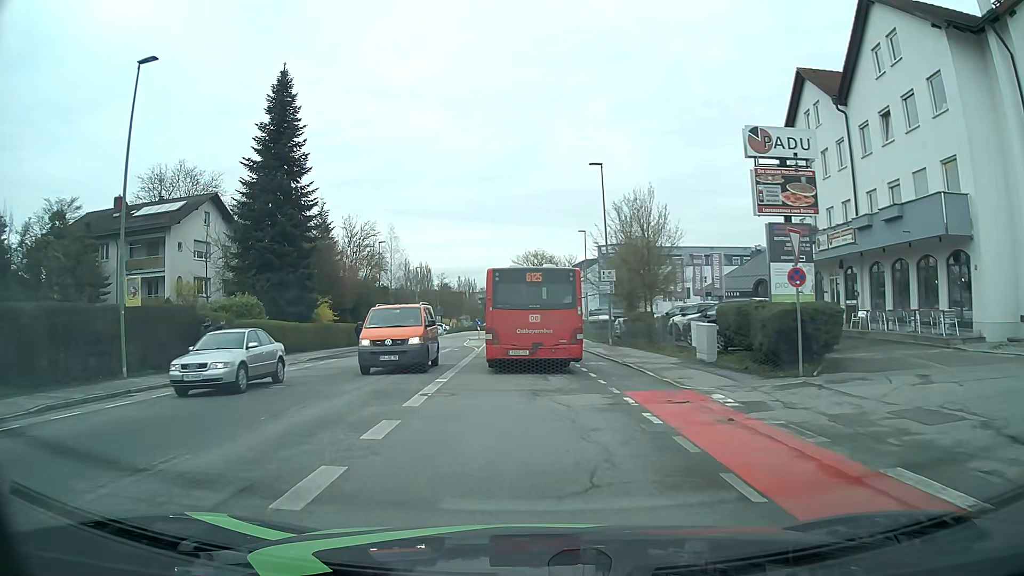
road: tertiary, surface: asphalt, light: Day
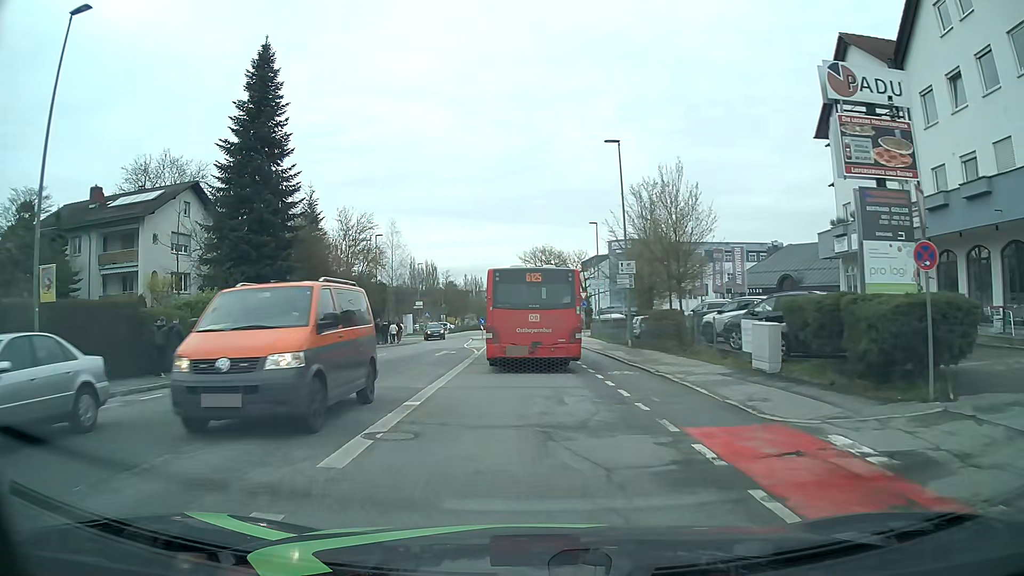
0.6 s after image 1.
(0.0, +4.8) m; -1°
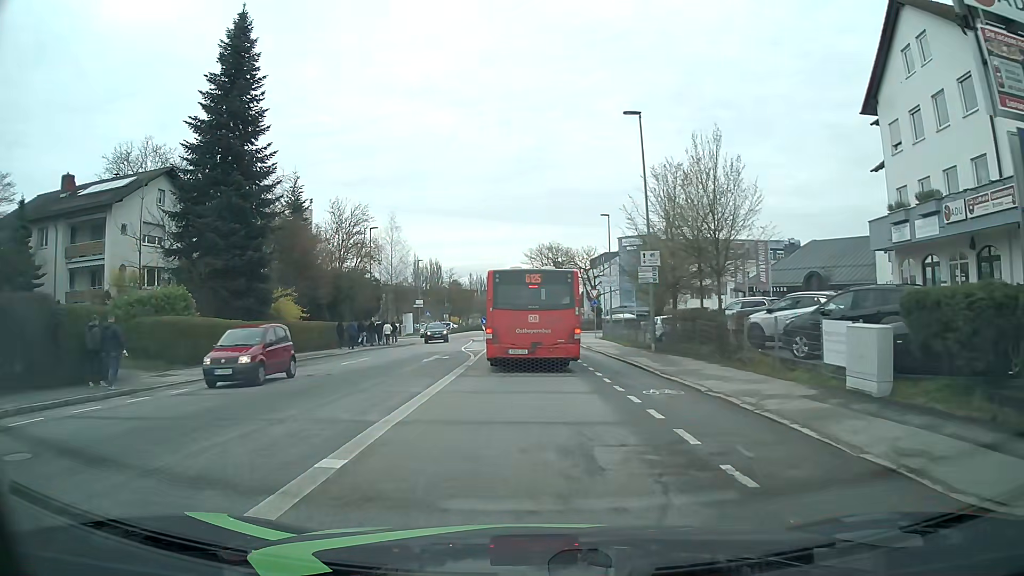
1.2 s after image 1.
(0.0, +4.9) m; 0°
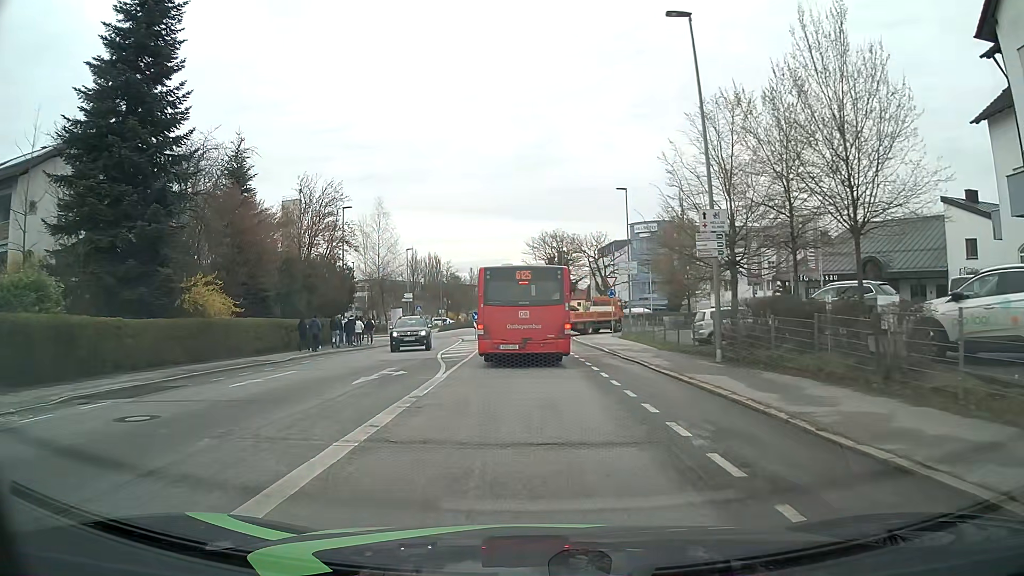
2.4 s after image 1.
(0.0, +9.7) m; 0°
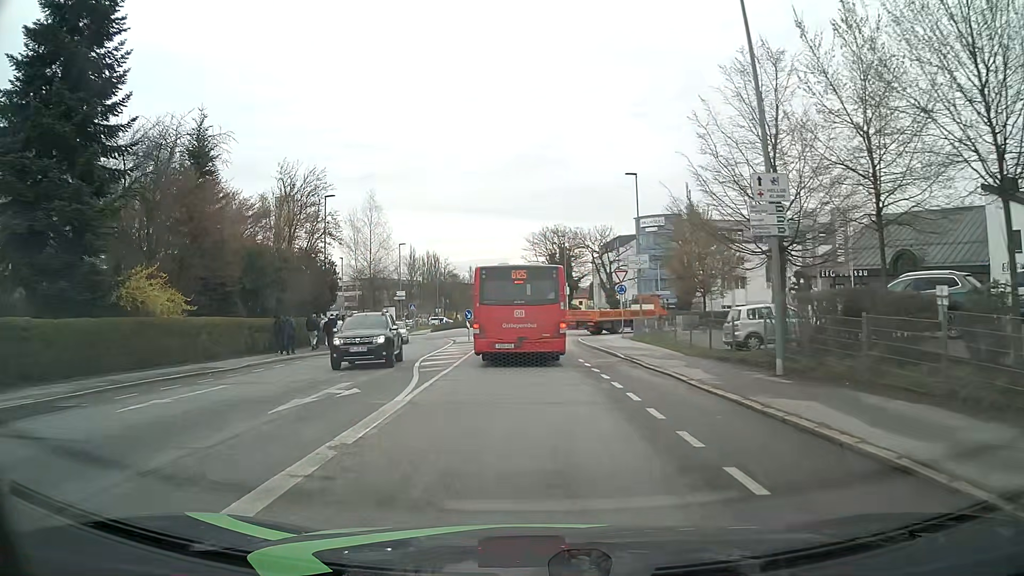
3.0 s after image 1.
(0.0, +4.7) m; -1°
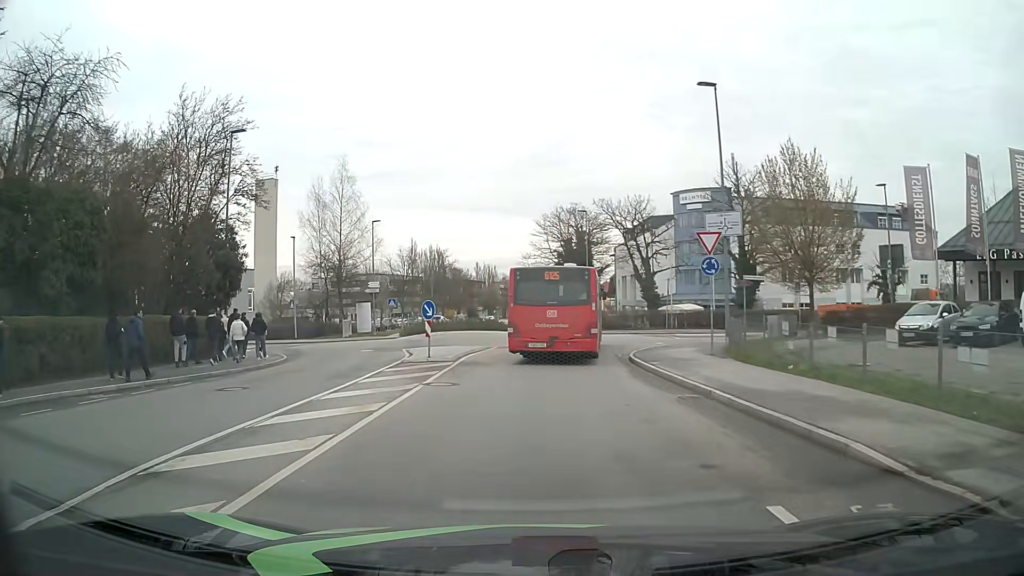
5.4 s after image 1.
(0.0, +17.3) m; 0°
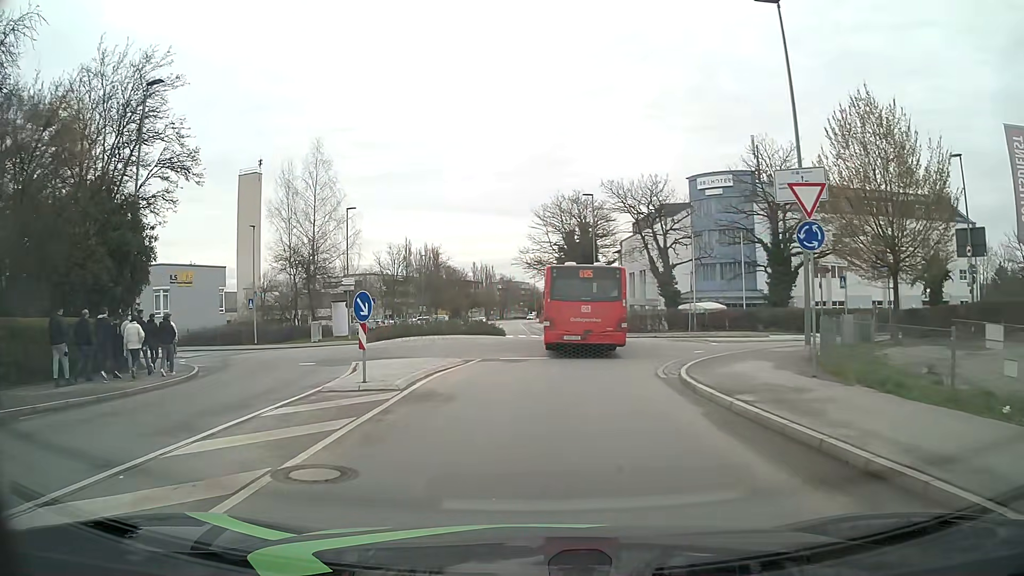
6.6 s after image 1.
(0.0, +7.9) m; +1°
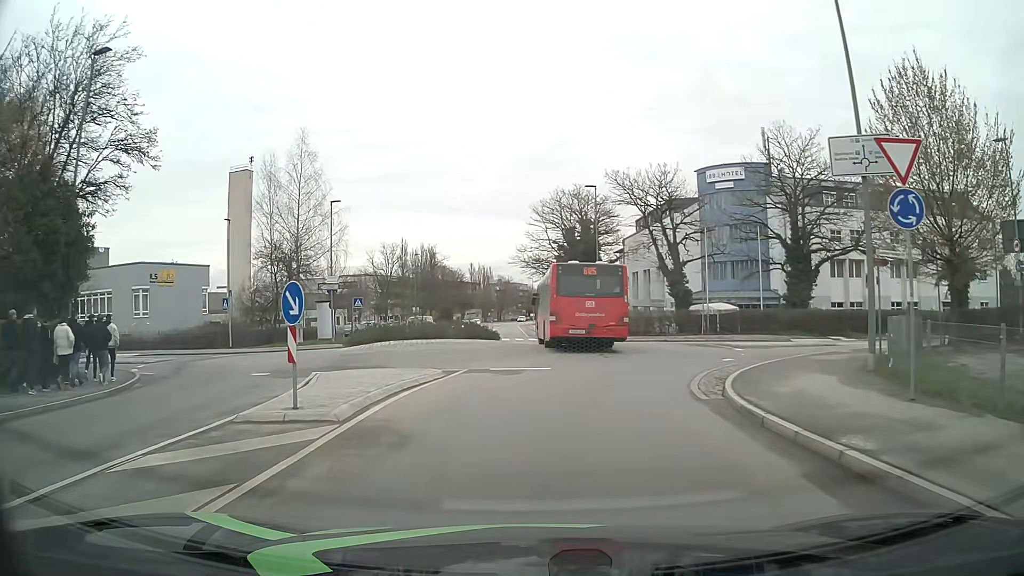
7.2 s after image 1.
(0.0, +3.8) m; 0°
(0, +10) (+2, +20) (+4, +29) (+2, +39) (-1, +49) (-2, +59) (-3, +69) (-3, +79) (-3, +89) (-4, +99) m
